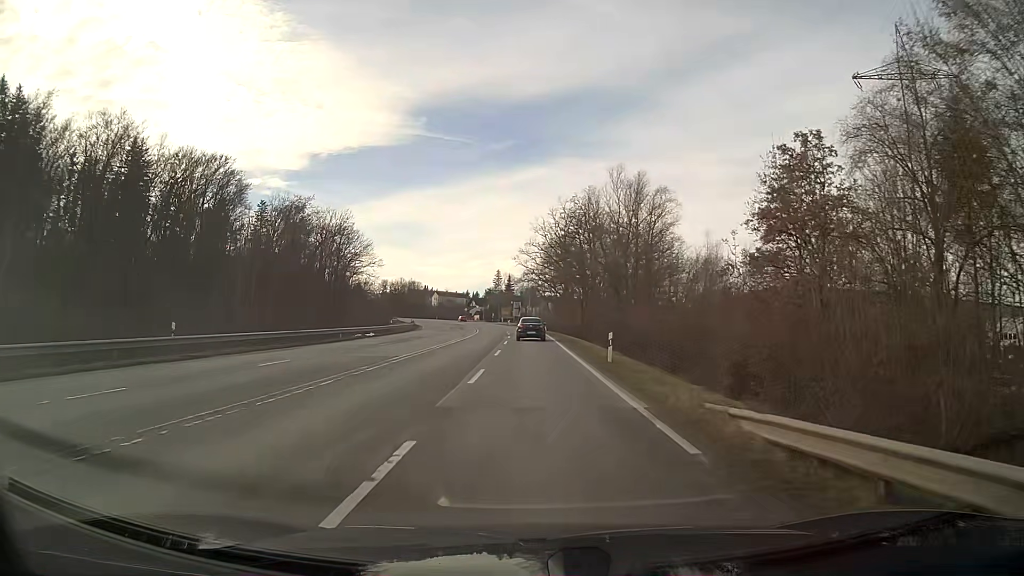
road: secondary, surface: asphalt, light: Day
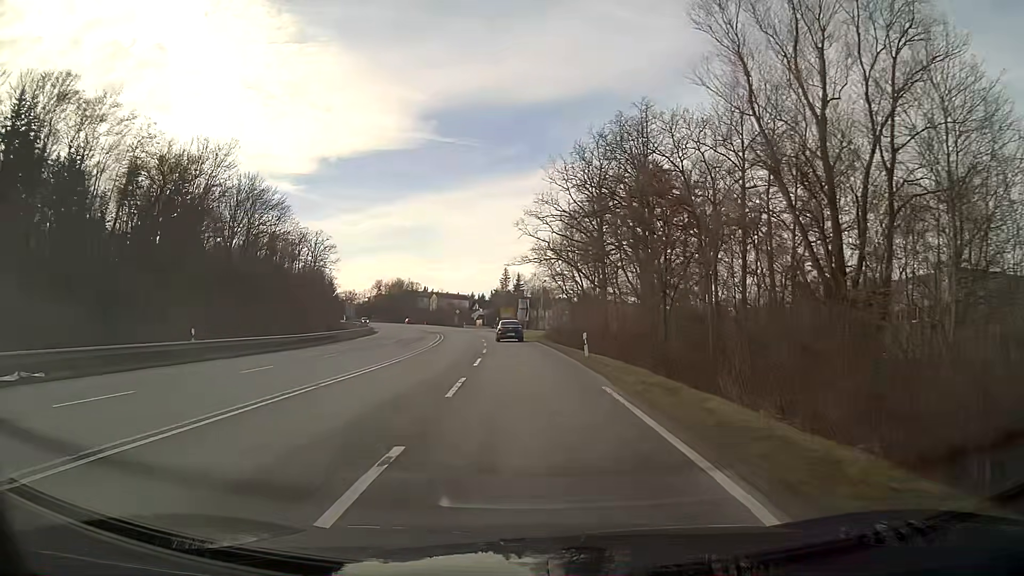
(-0.3, +44.9) m; -1°
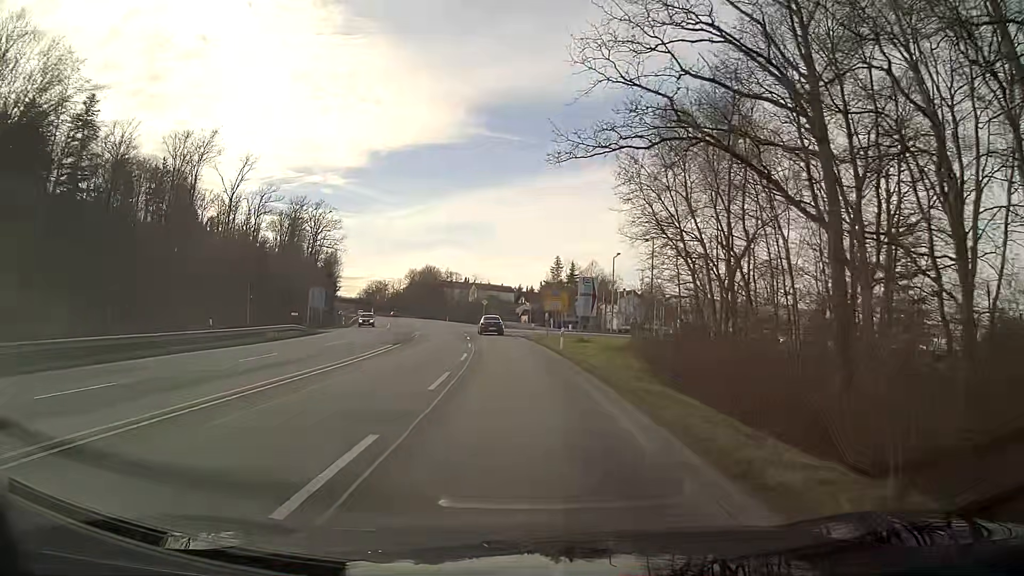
(-1.4, +44.6) m; -5°
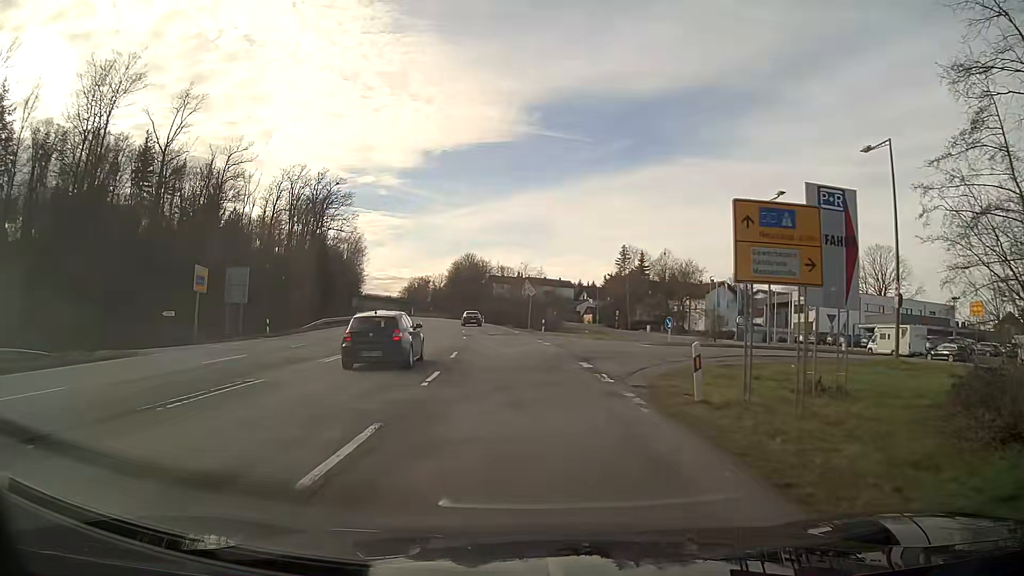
(-1.4, +36.3) m; -5°
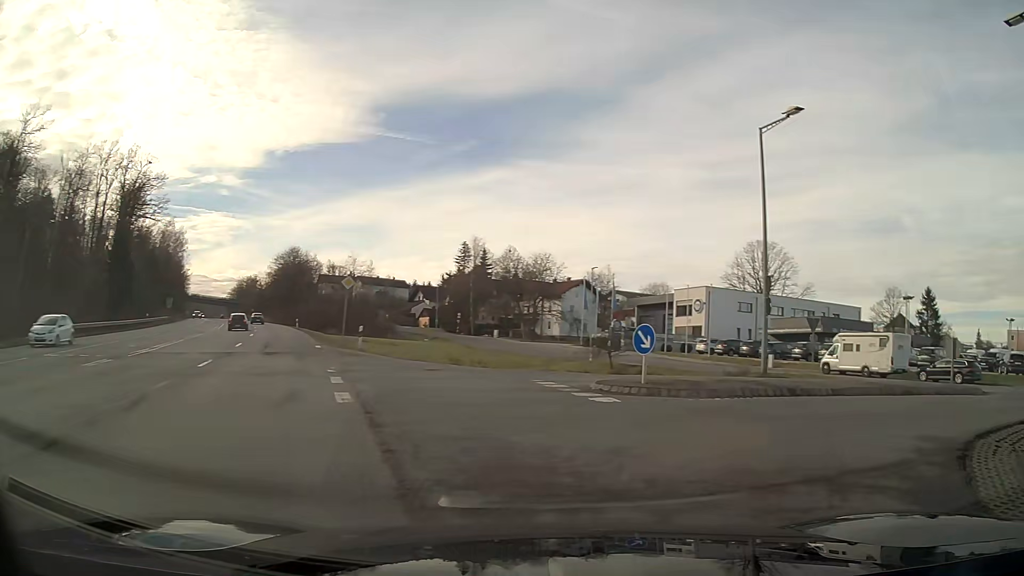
(+1.3, +18.1) m; +20°
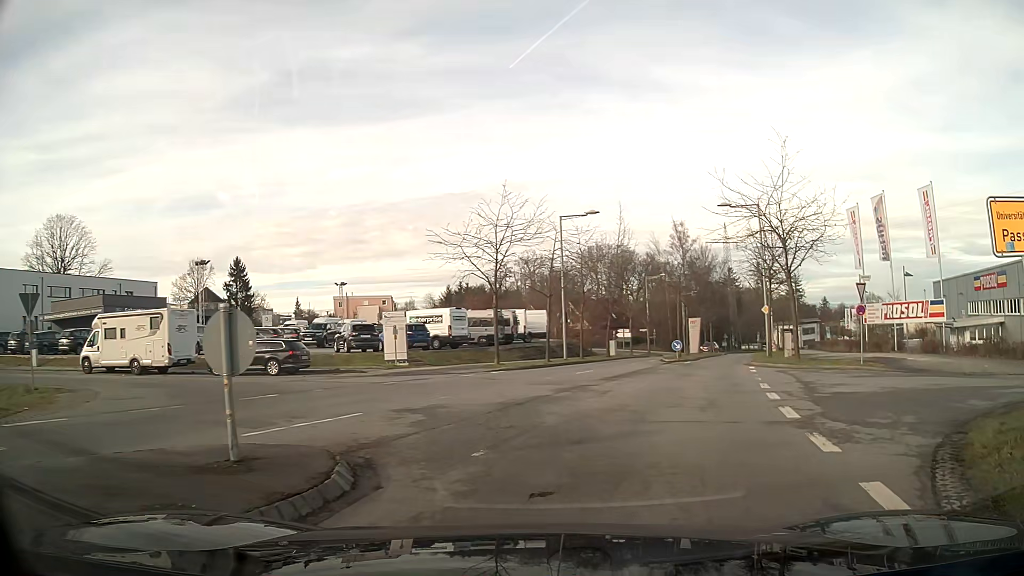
(+6.5, +11.6) m; +54°
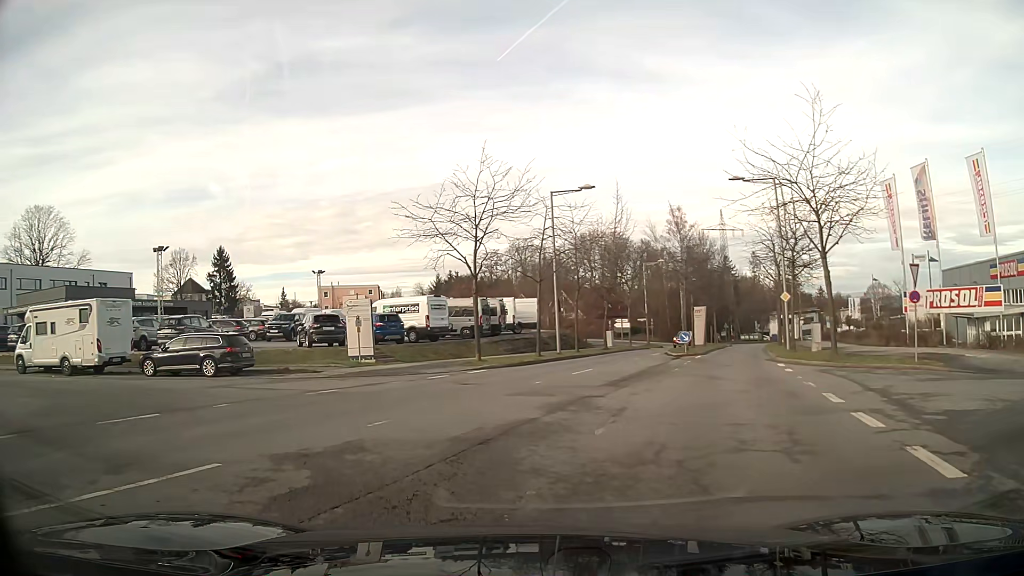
(+0.1, +4.7) m; -2°
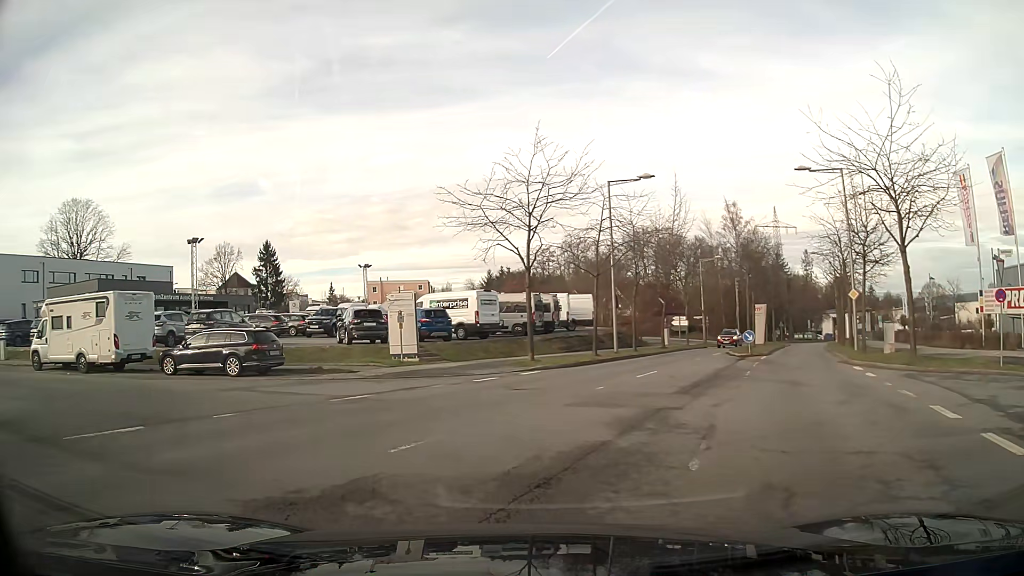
(-0.1, +2.1) m; -2°
(0, +10) (-7, +16) (-17, +18) (-27, +20) (-37, +23) (-46, +25) (-51, +33) (-49, +42) (-47, +52) (-46, +62) m
